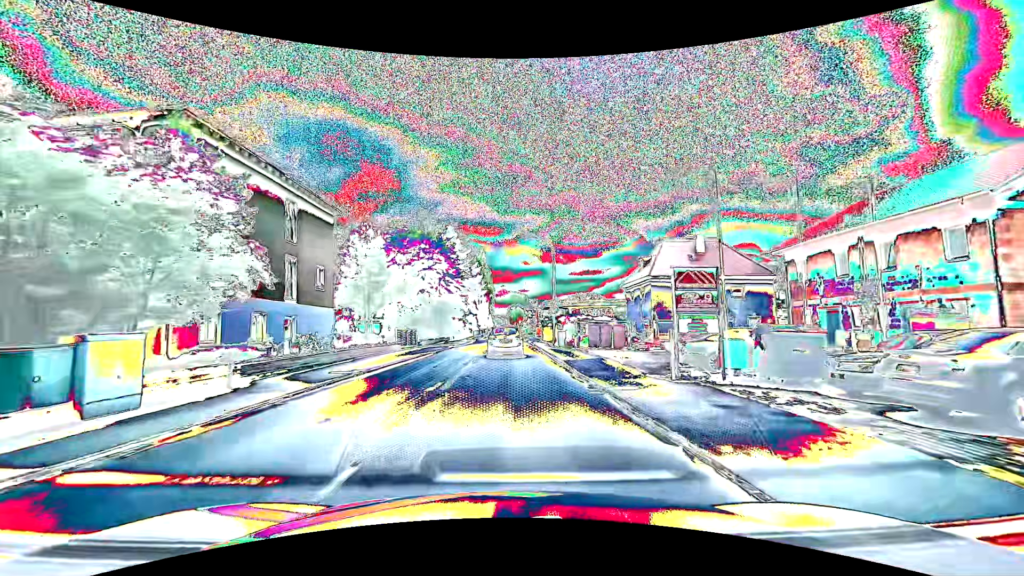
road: primary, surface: asphalt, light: Day
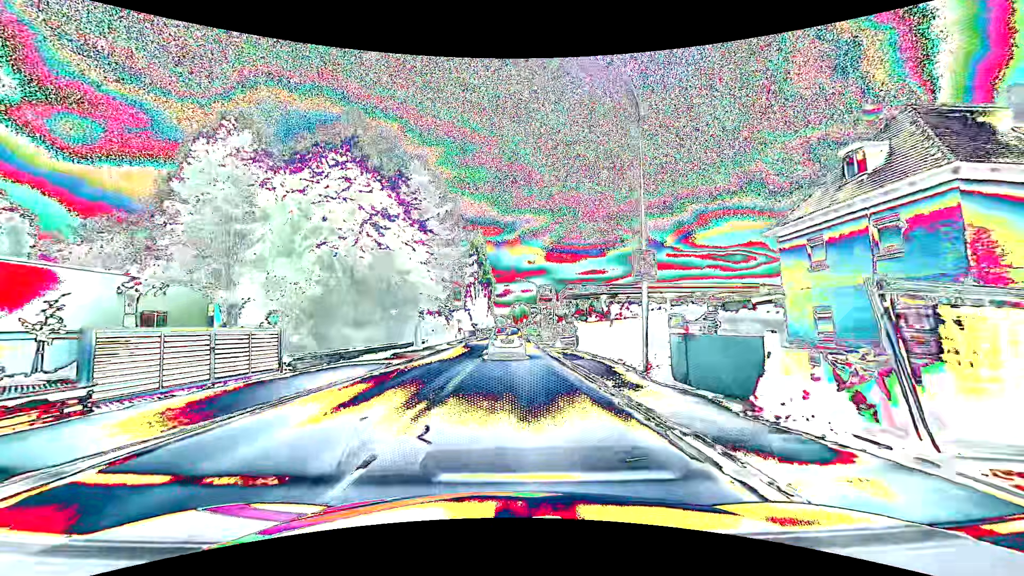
(+0.1, +27.1) m; 0°
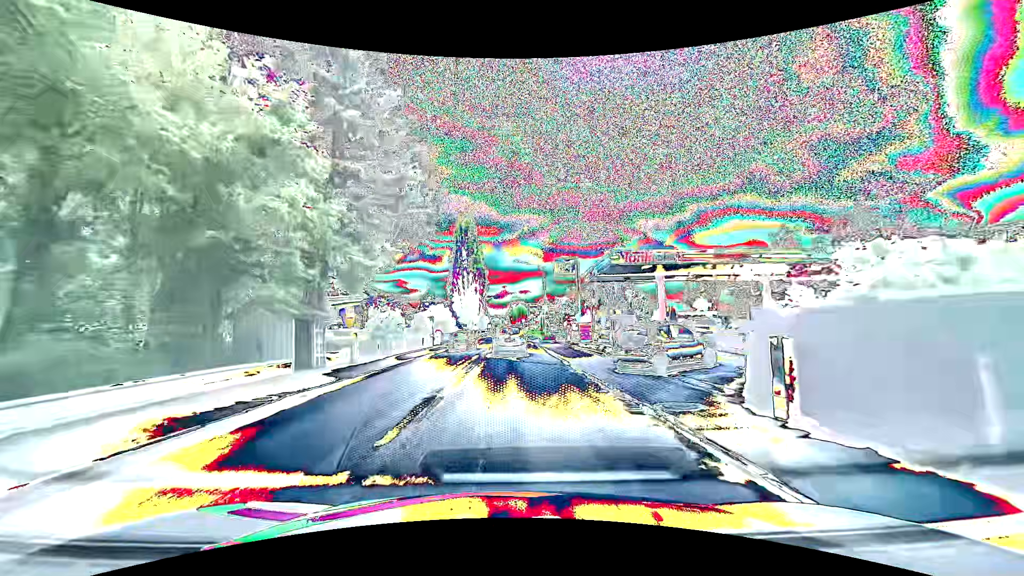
(0.0, +22.4) m; 0°
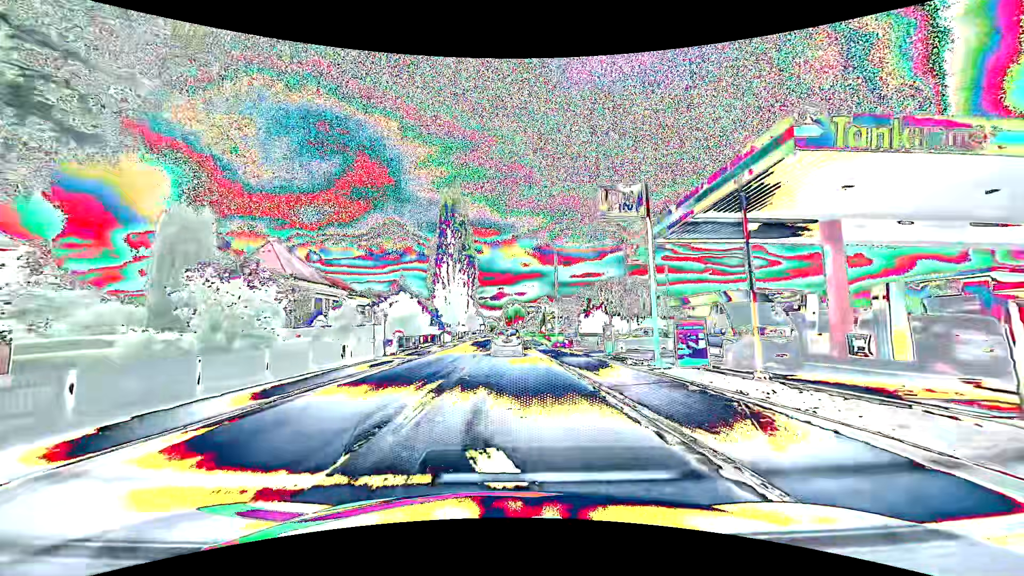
(+0.1, +18.8) m; 0°
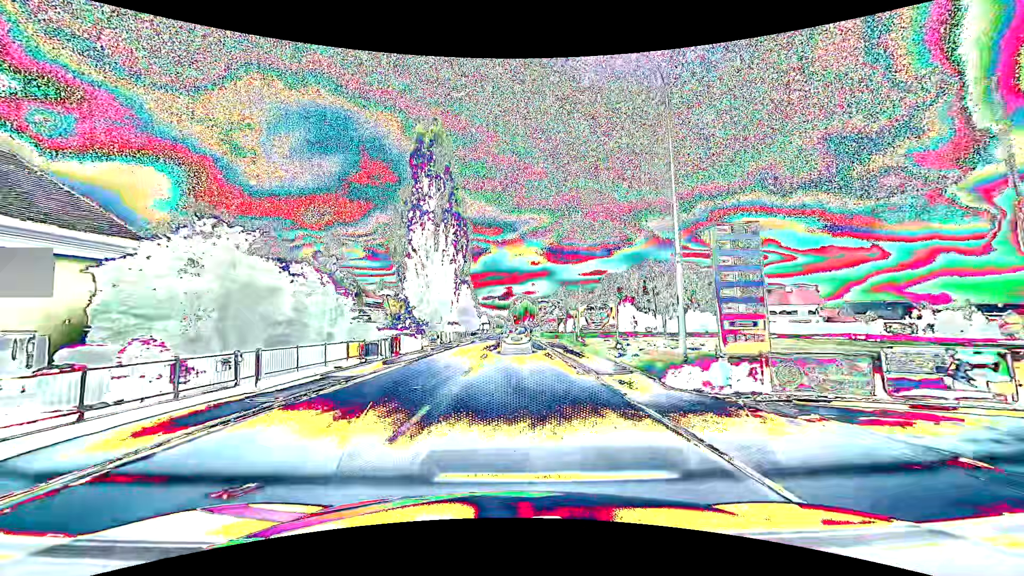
(-0.2, +27.8) m; -1°
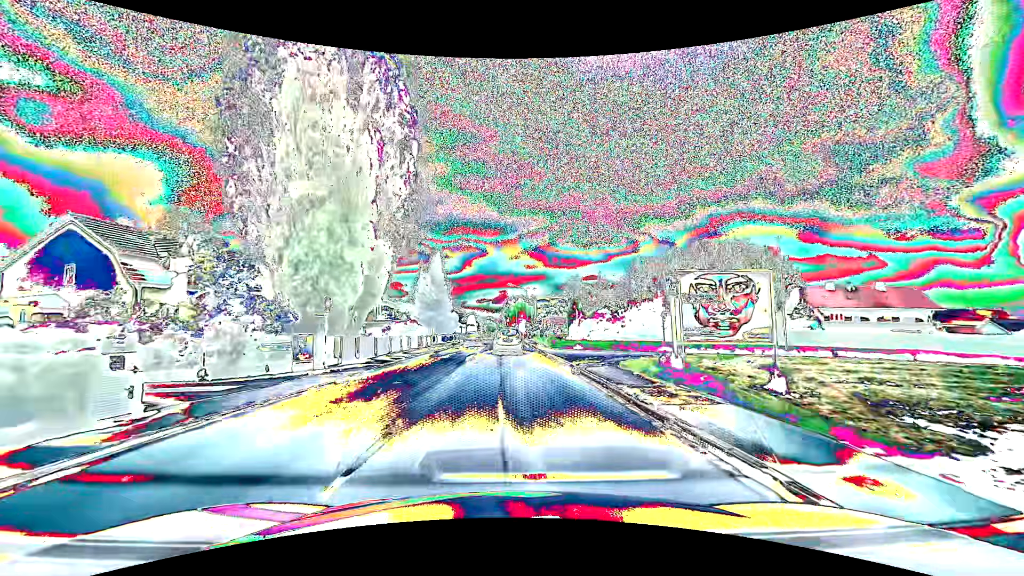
(+0.1, +29.6) m; +1°
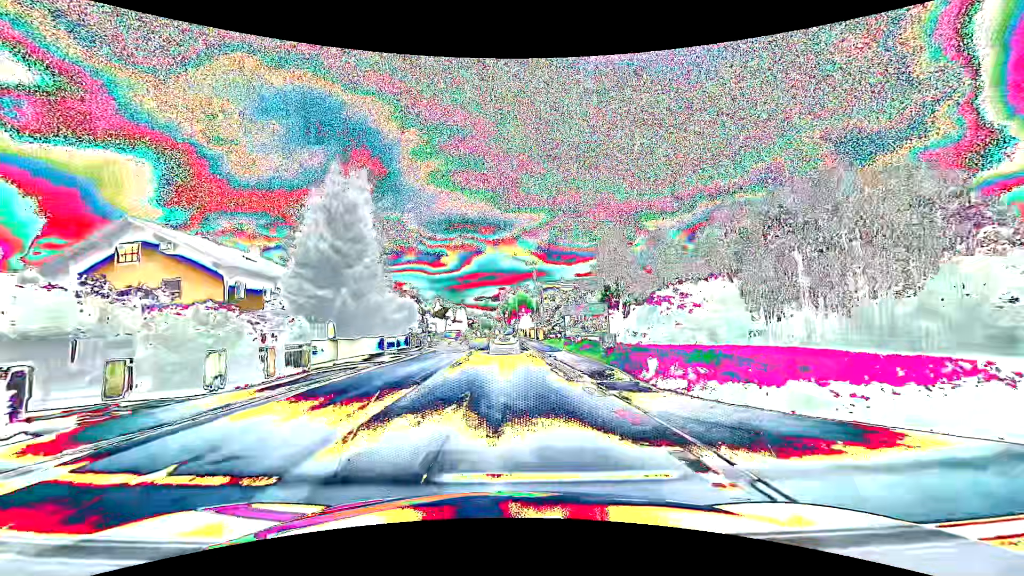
(+0.2, +30.6) m; 0°
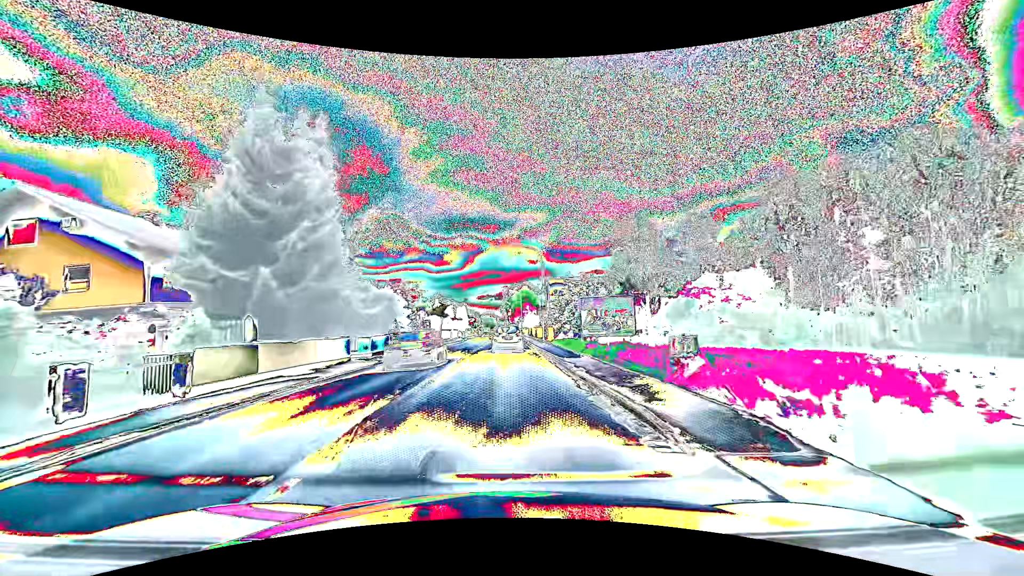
(0.0, +7.6) m; 0°
(0, +10) (0, +20) (0, +30) (0, +40) (-1, +50) (-1, +60) (-1, +70) (-1, +80) (-1, +90) (-1, +100) m
